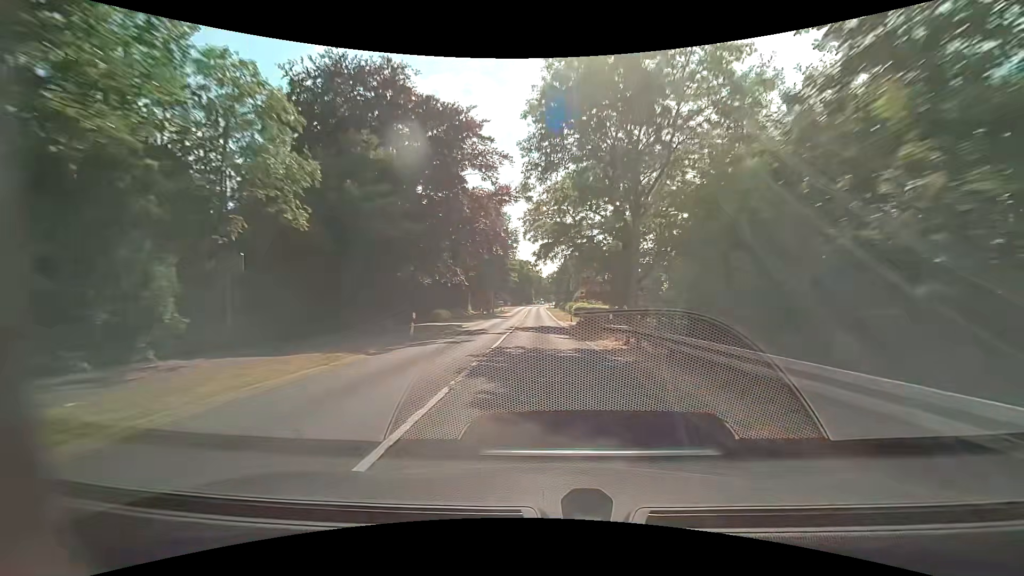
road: secondary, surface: asphalt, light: Day
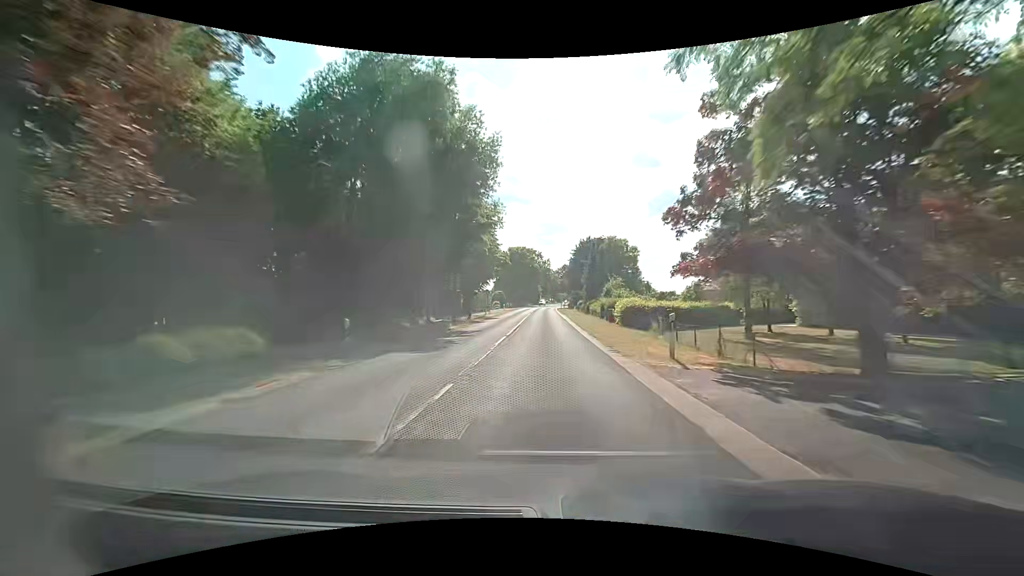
(-0.4, +35.7) m; -1°
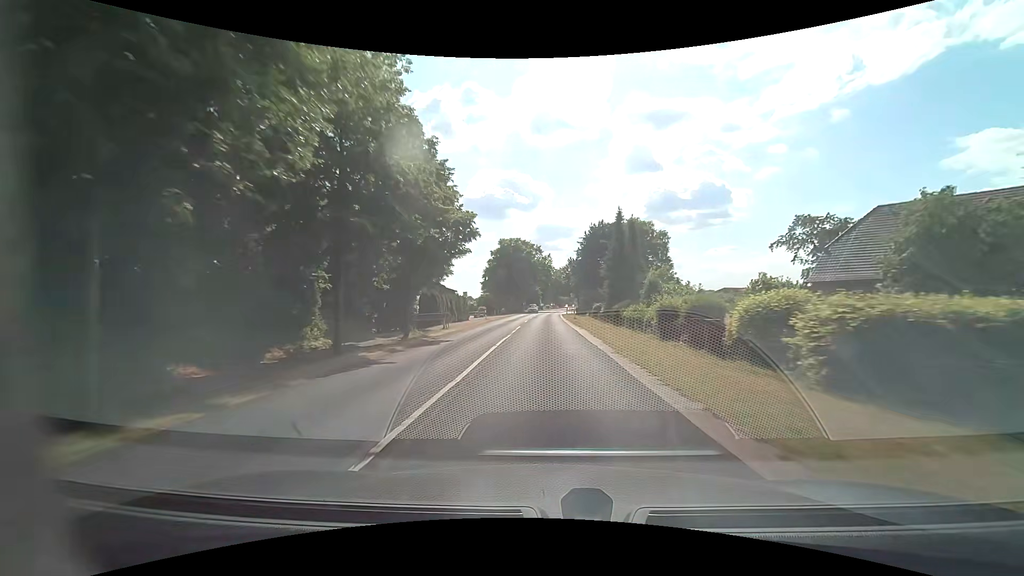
(-0.2, +23.7) m; 0°
(0, +10) (0, +20) (0, +30) (0, +40) (0, +50) (0, +60) (0, +70) (0, +80) (+1, +90) (+1, +100) m
